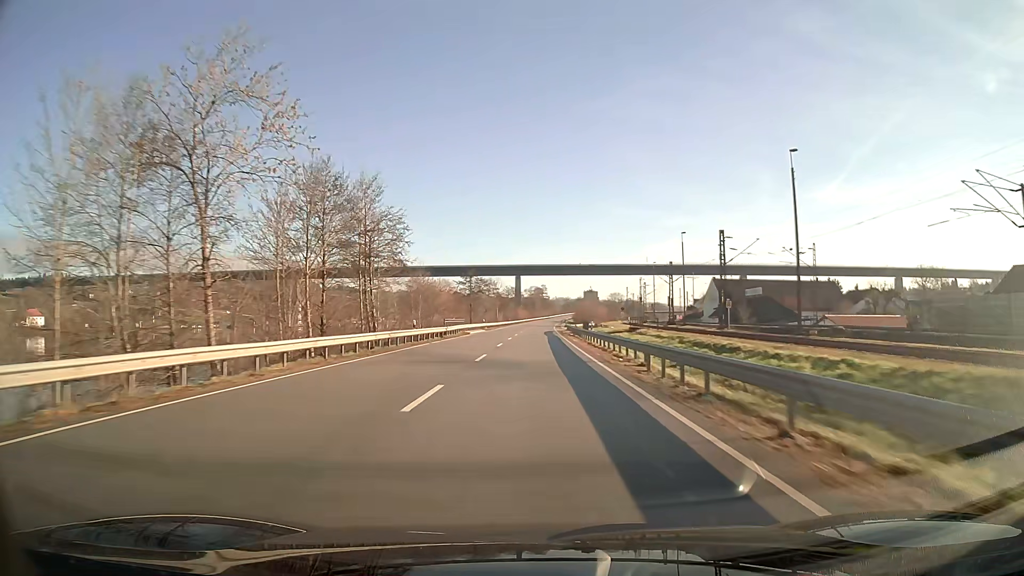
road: unclassified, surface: asphalt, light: Day
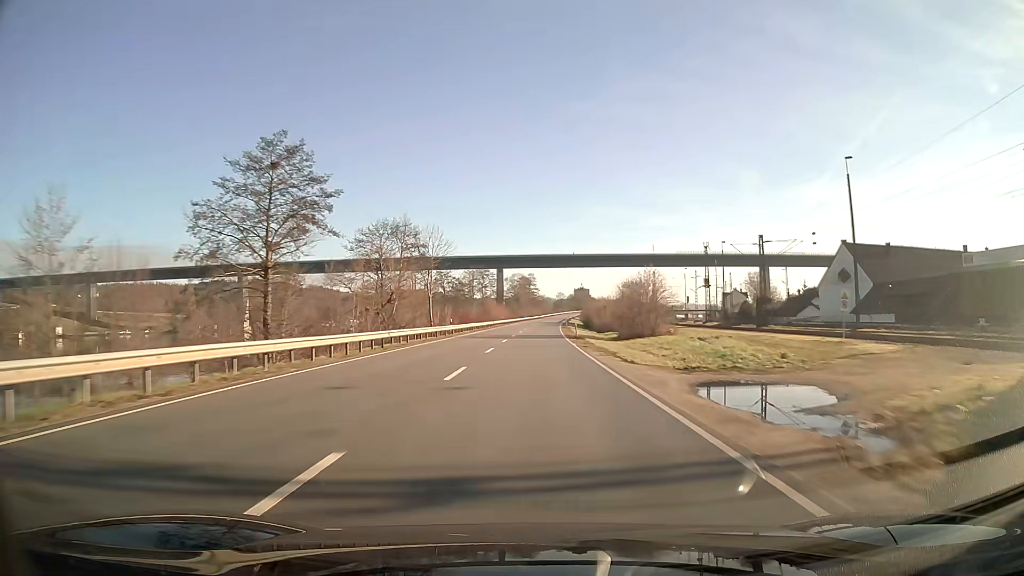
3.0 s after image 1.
(+0.8, +79.7) m; +1°
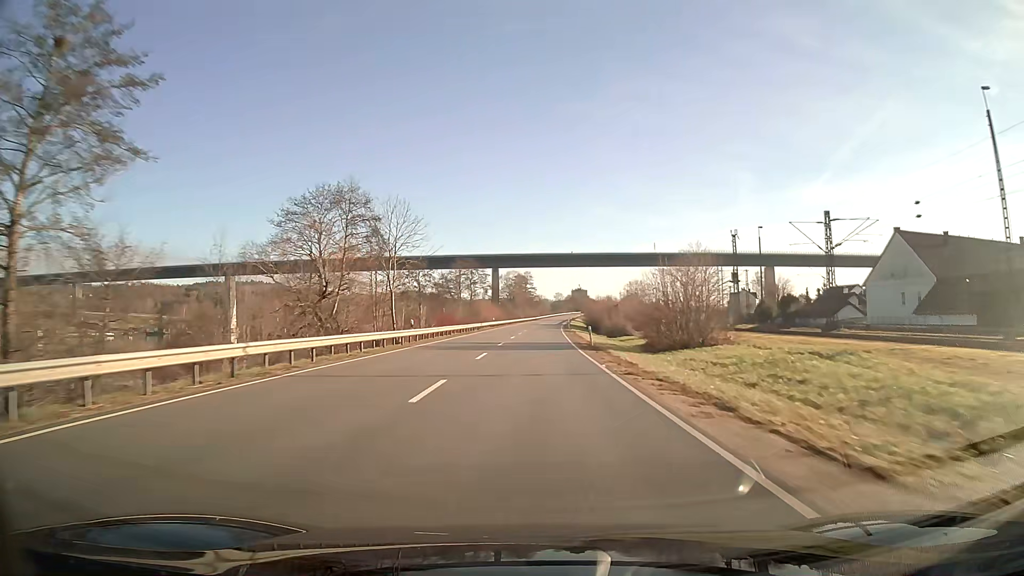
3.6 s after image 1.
(0.0, +15.9) m; 0°
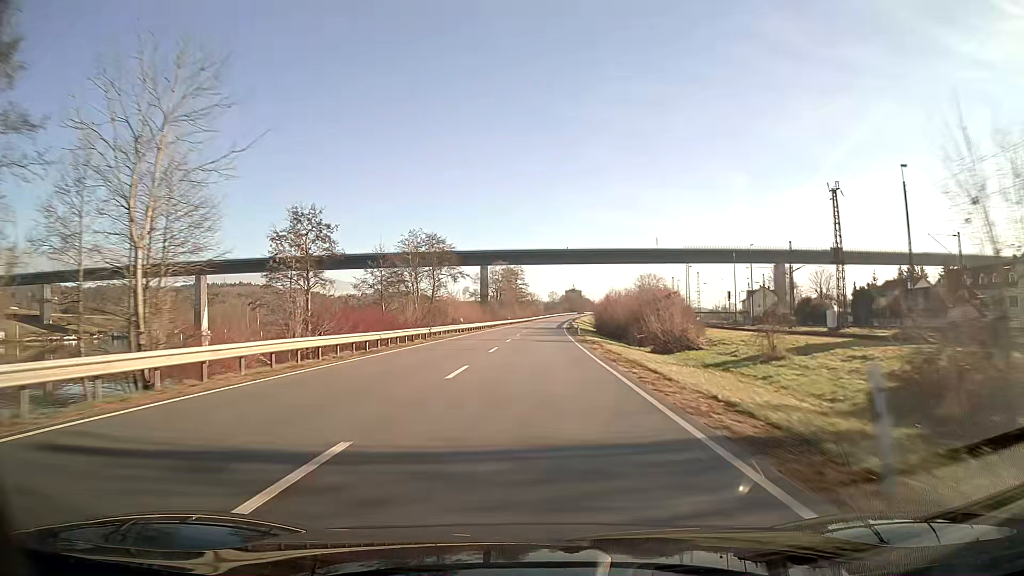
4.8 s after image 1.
(+0.2, +31.9) m; +1°
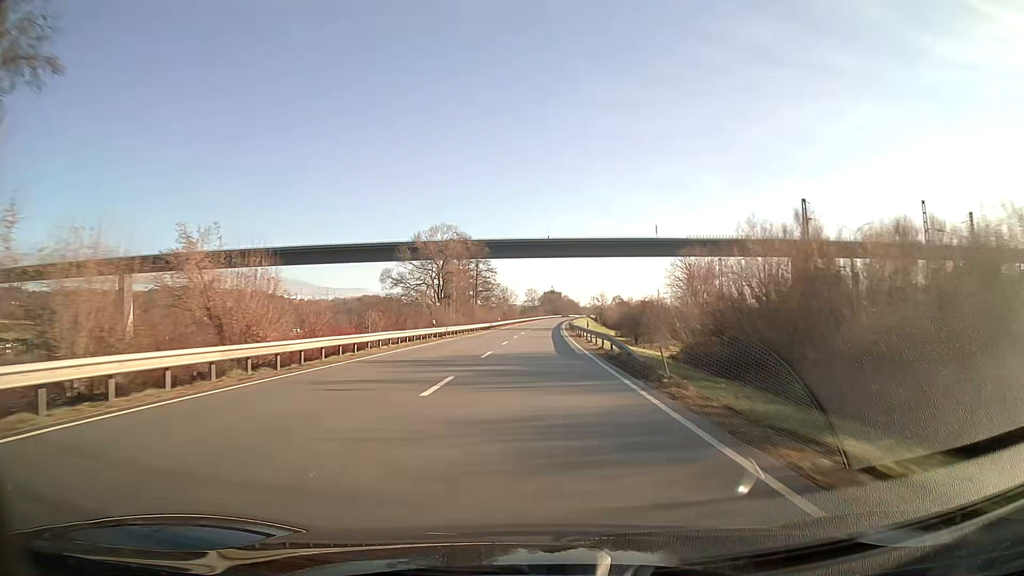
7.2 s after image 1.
(+1.0, +63.7) m; +2°
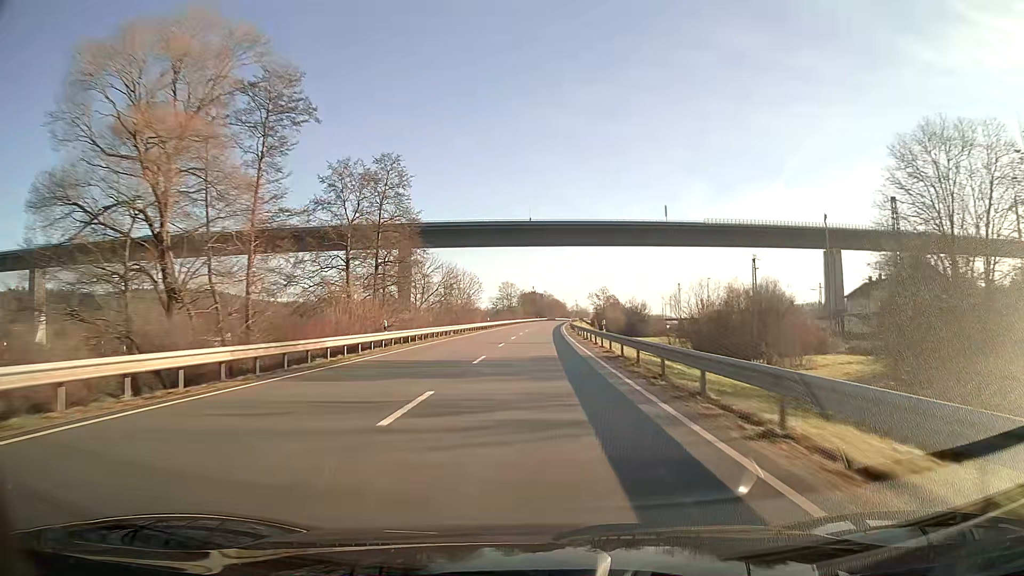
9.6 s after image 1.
(+1.0, +63.8) m; +2°
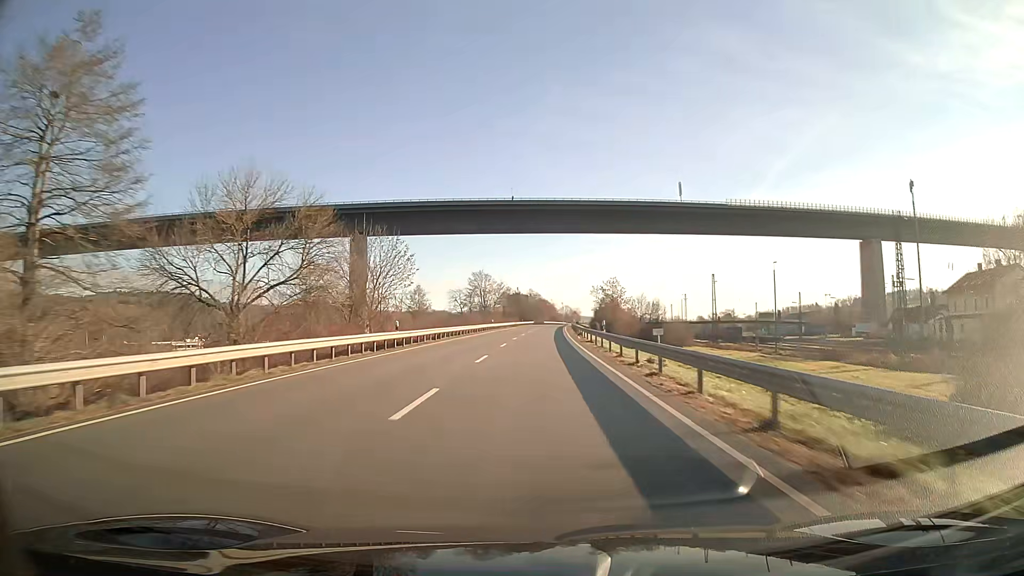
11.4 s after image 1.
(+0.5, +47.8) m; +1°
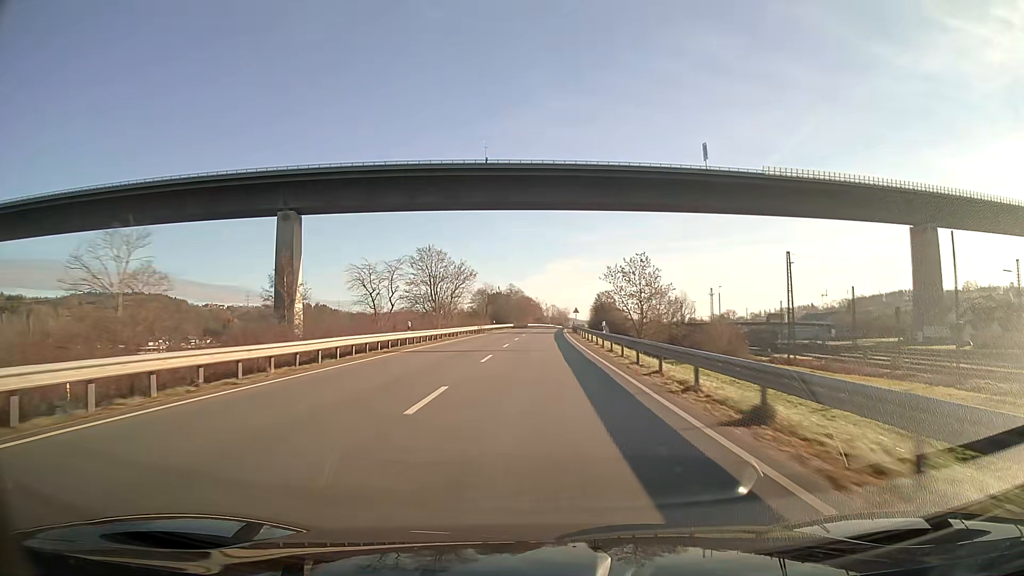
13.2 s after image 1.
(+0.6, +47.8) m; +2°
